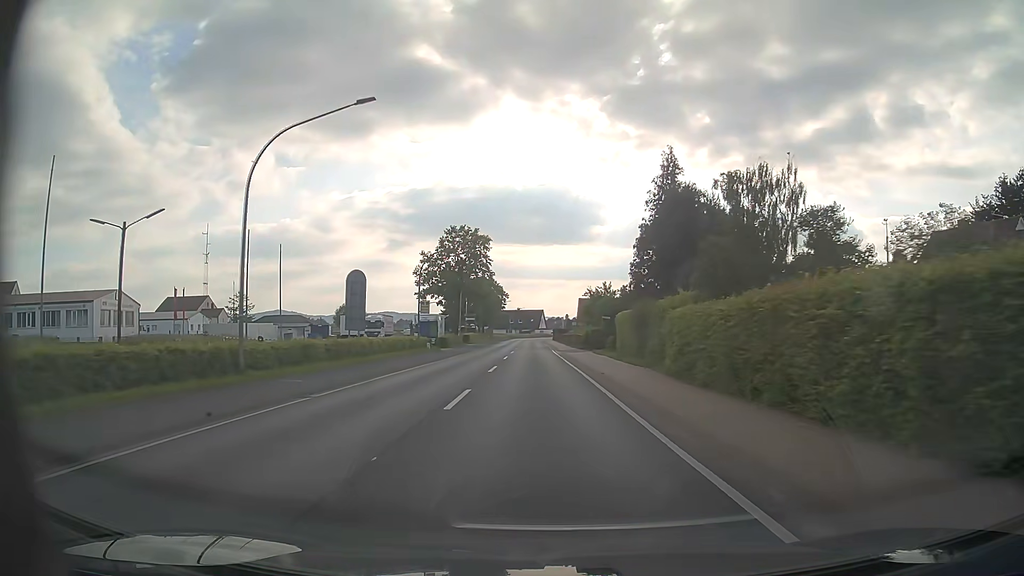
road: primary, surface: asphalt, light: Day
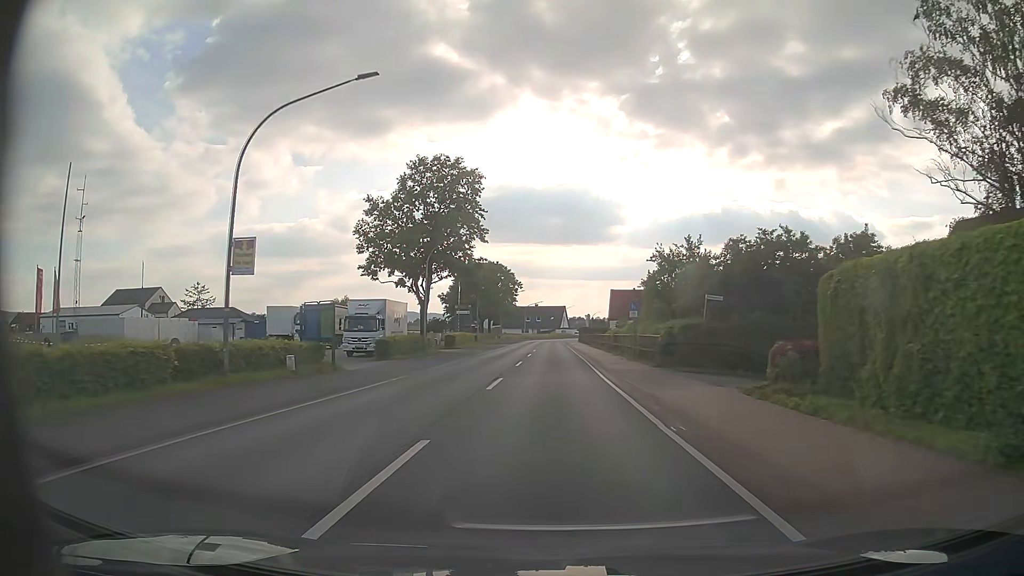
(-0.5, +32.1) m; -1°
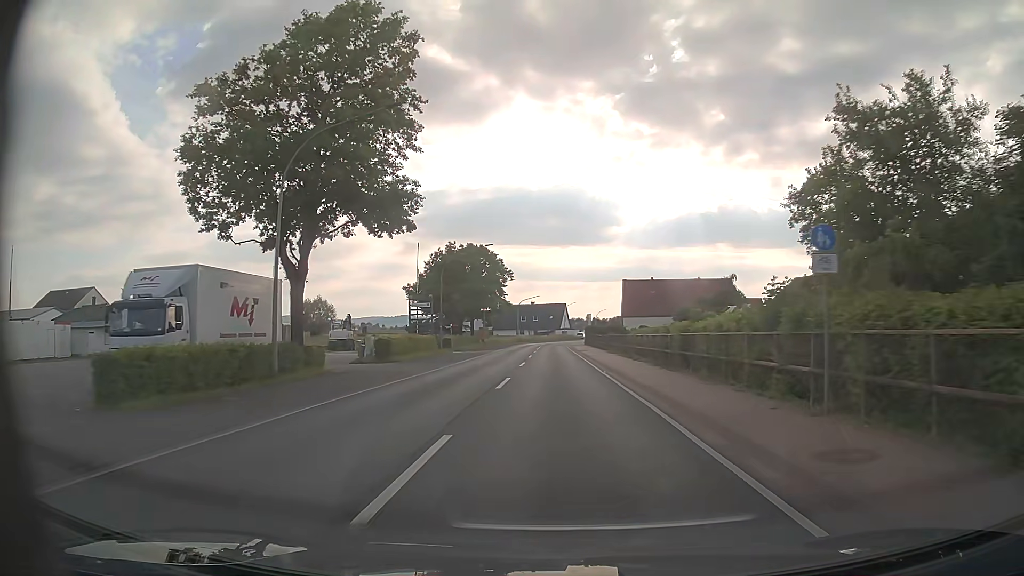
(0.0, +23.9) m; 0°
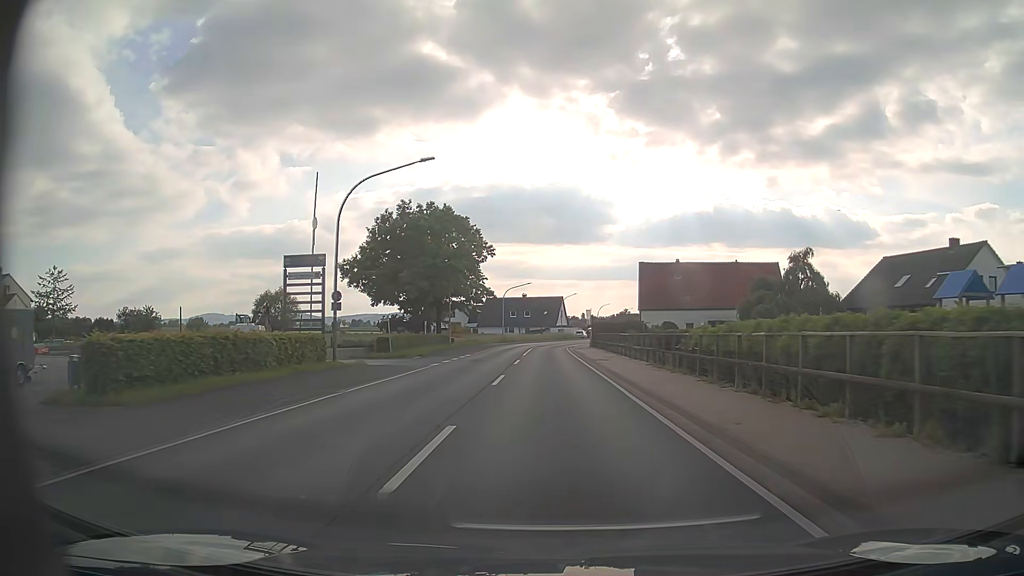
(+0.1, +23.8) m; +1°
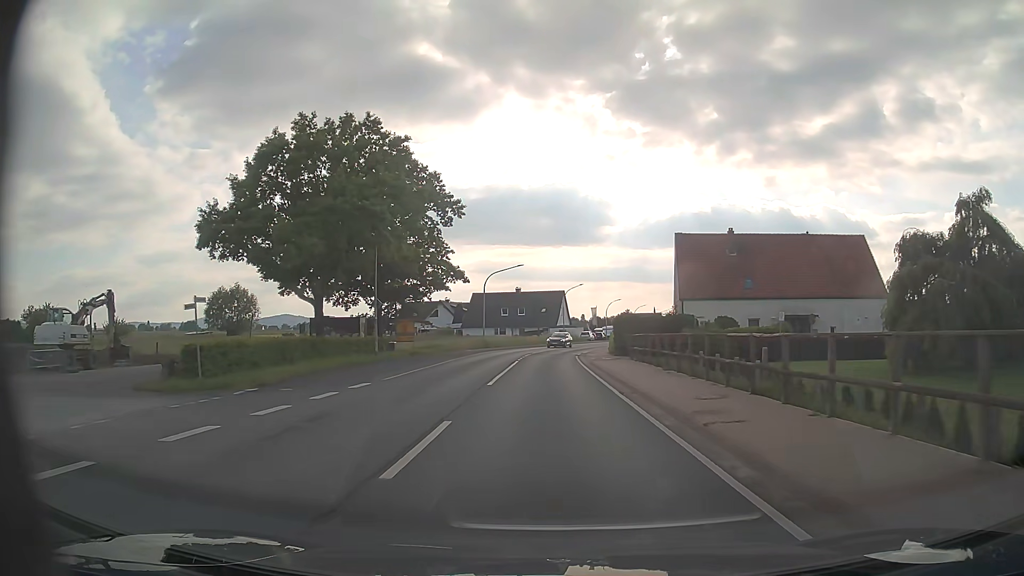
(0.0, +23.7) m; 0°
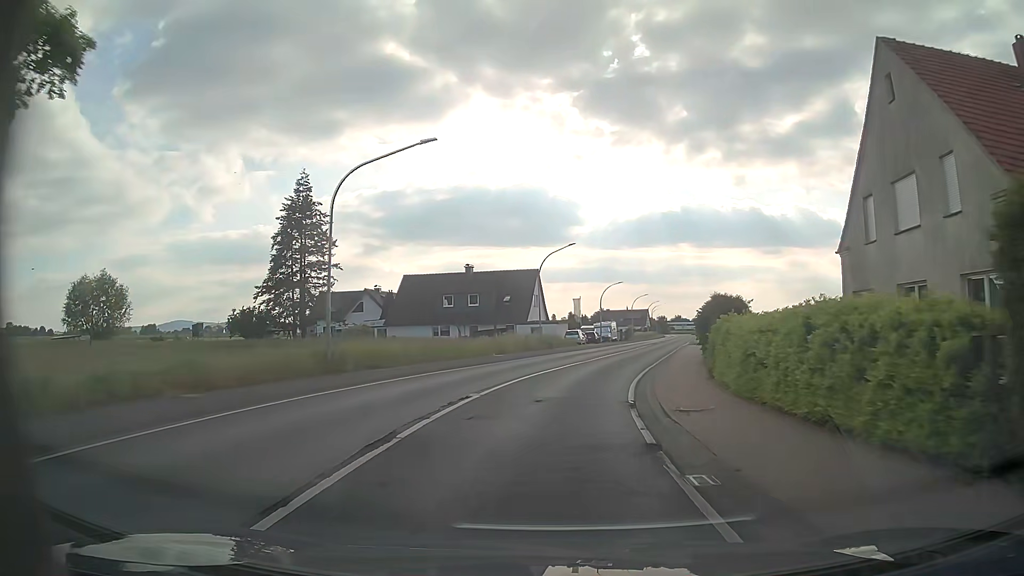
(+0.2, +39.5) m; +2°
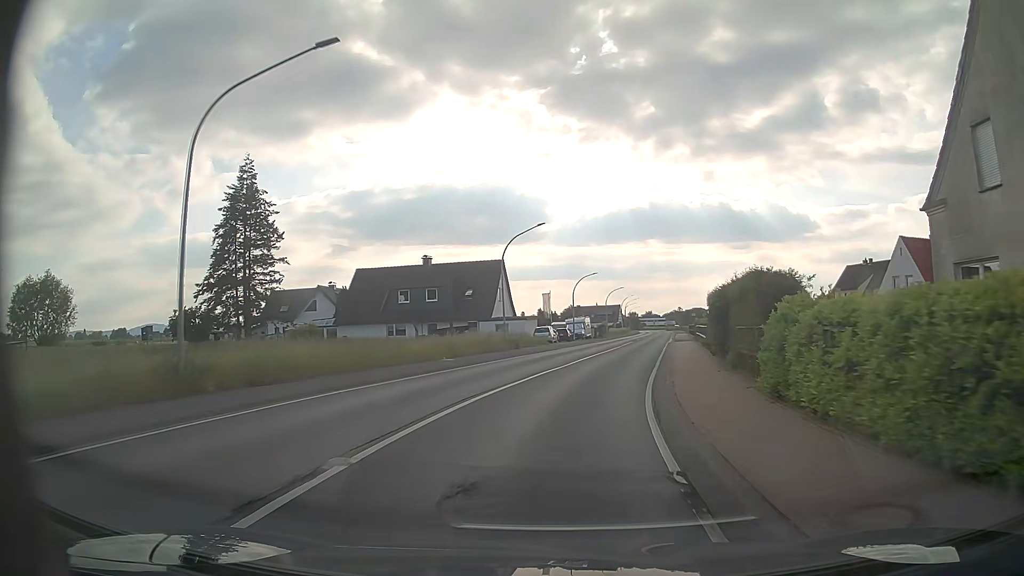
(+0.2, +7.9) m; +3°
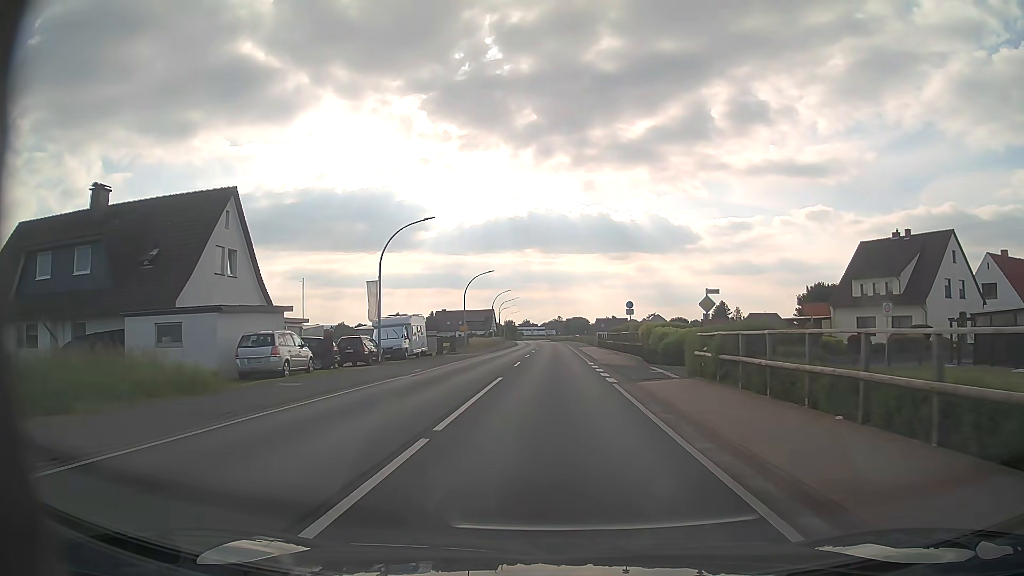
(+4.5, +39.1) m; +10°
(0, +10) (0, +20) (0, +30) (0, +40) (0, +50) (0, +60) (+1, +70) (+1, +80) (0, +90) (0, +100) m
